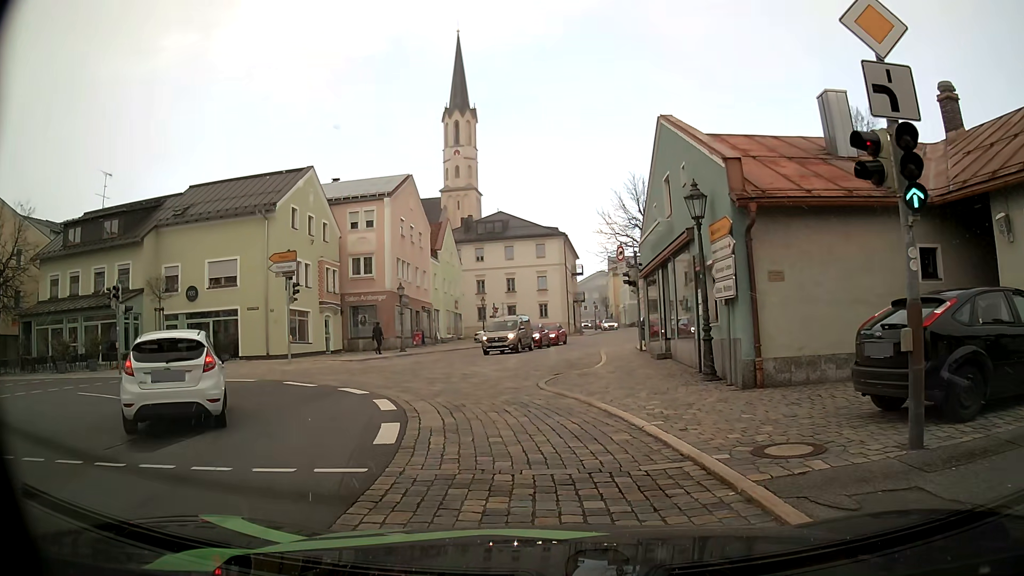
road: secondary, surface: asphalt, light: Day
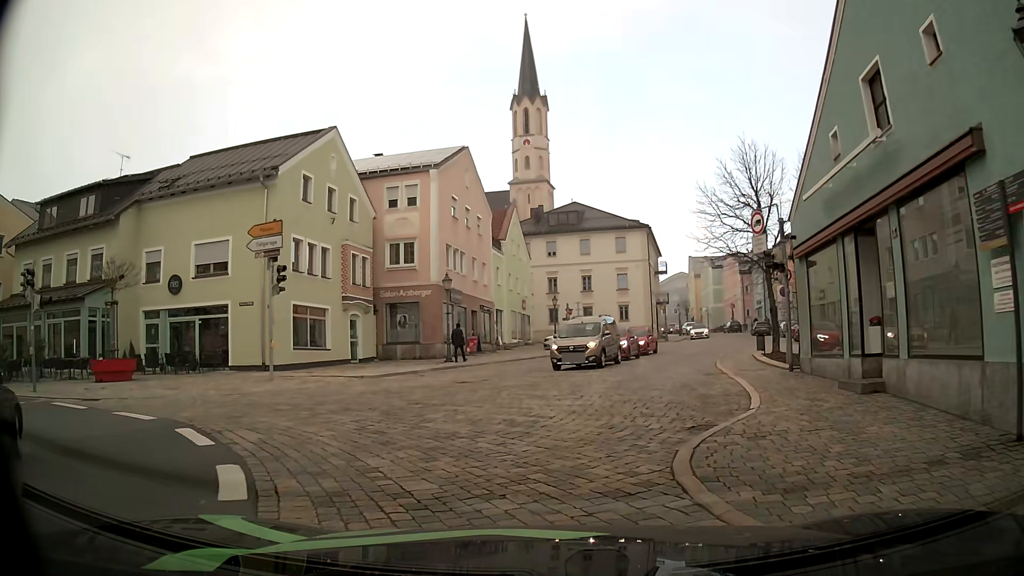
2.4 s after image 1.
(-0.2, +9.1) m; -5°
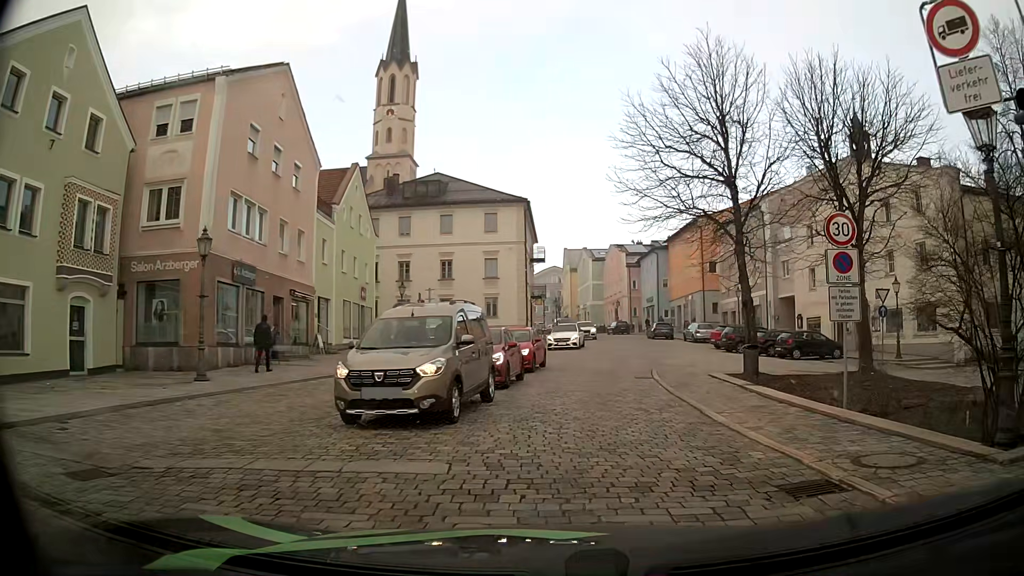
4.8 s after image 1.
(+0.9, +12.8) m; +12°
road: tertiary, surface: sett
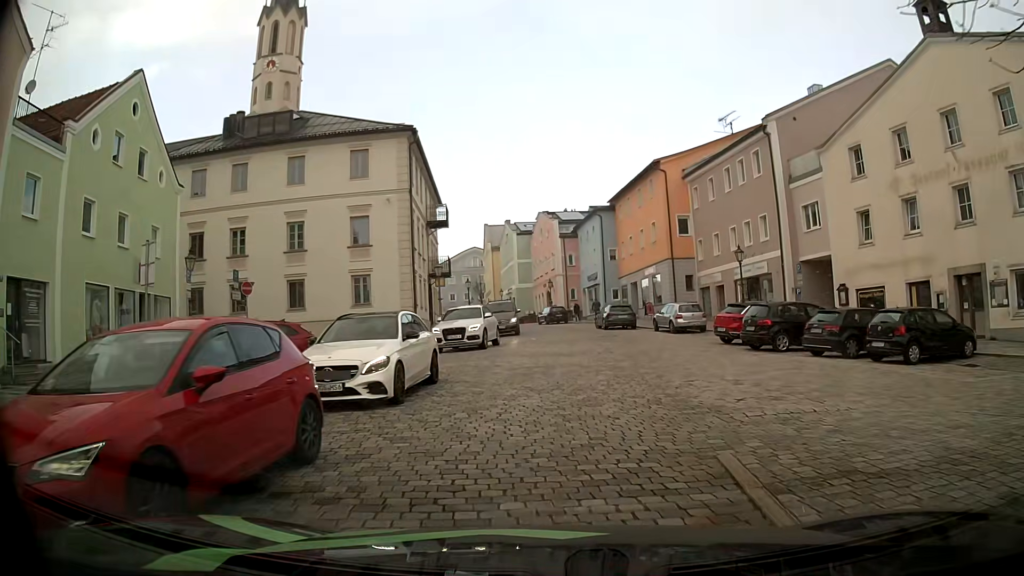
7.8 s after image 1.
(+1.3, +17.6) m; +5°
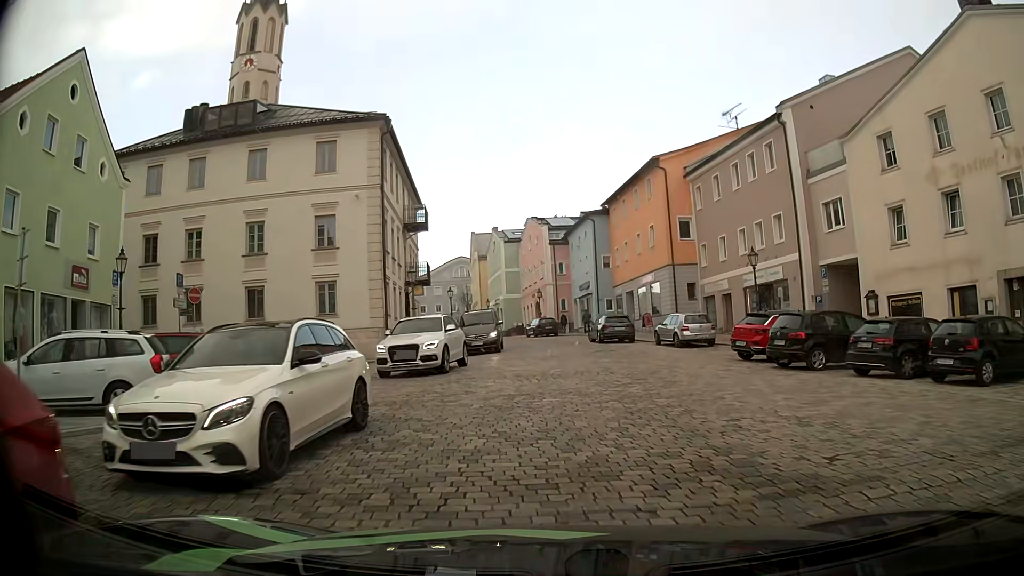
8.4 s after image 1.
(+0.1, +3.9) m; +2°
